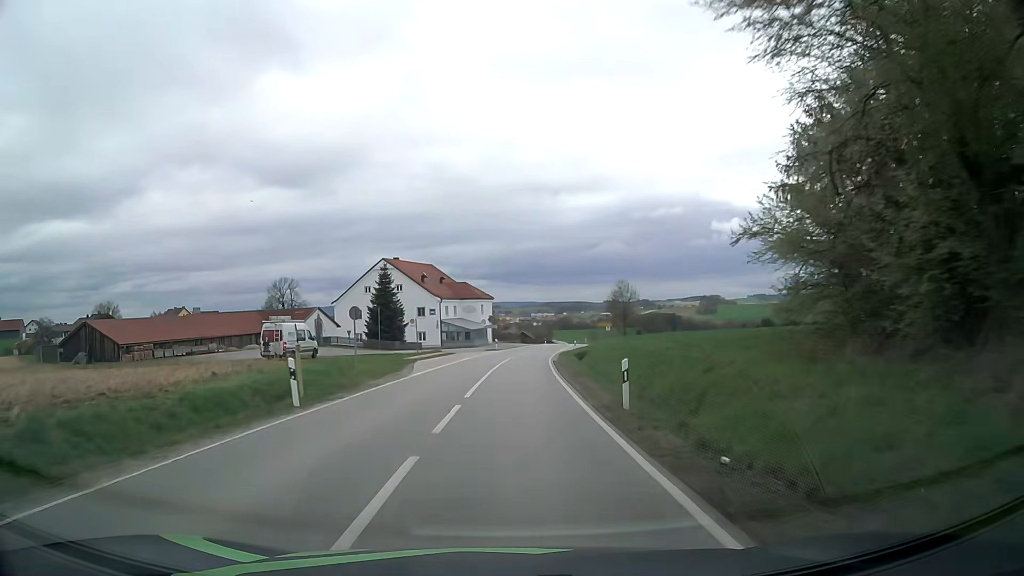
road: secondary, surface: asphalt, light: Day
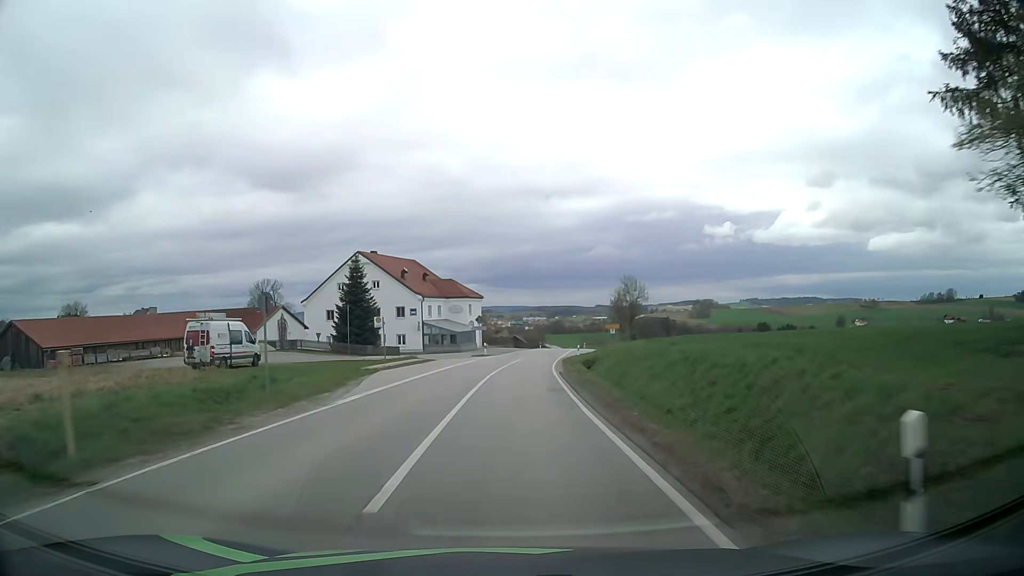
(+0.1, +10.4) m; +1°
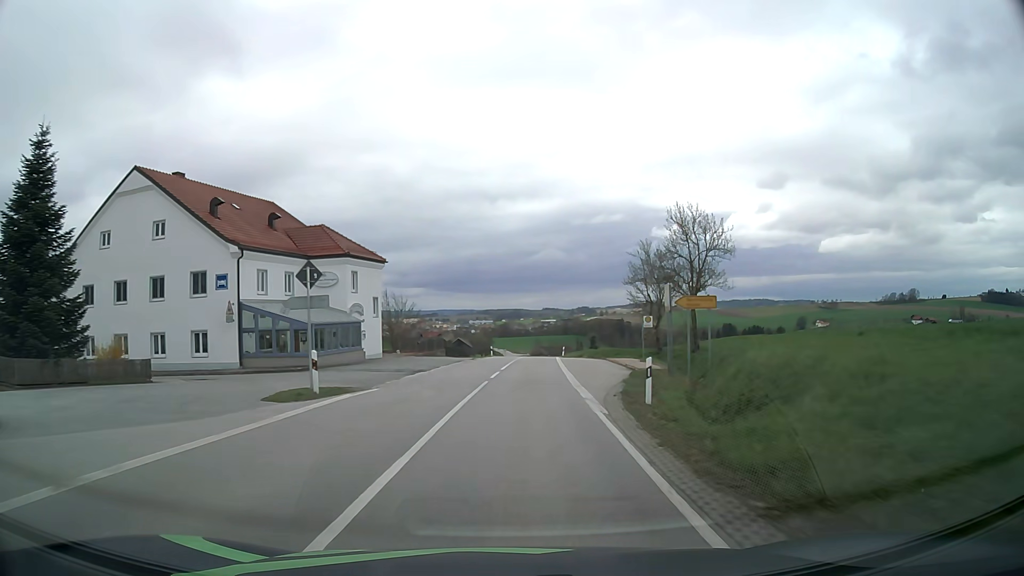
(+1.4, +41.2) m; +4°
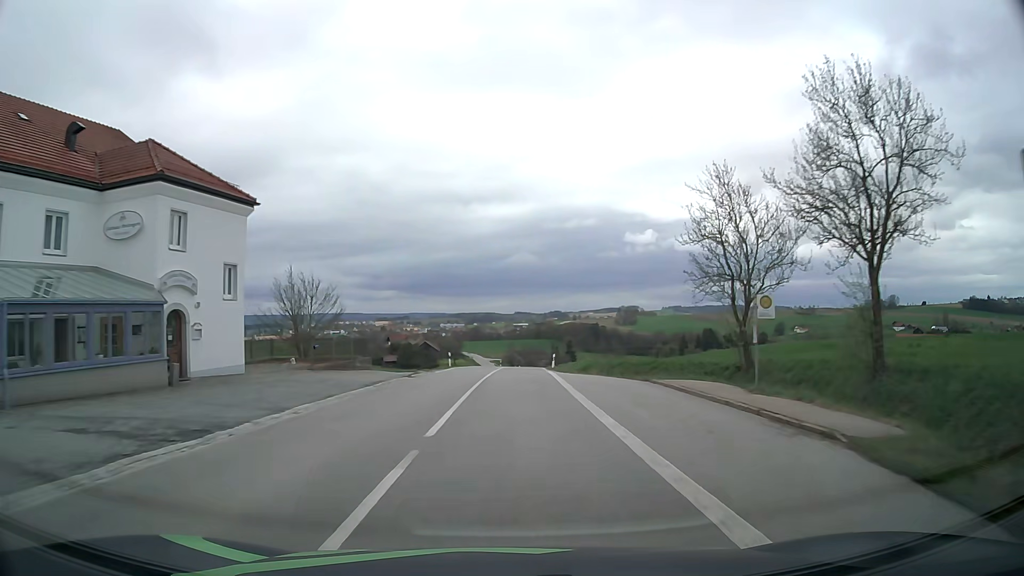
(+0.5, +20.4) m; +2°
